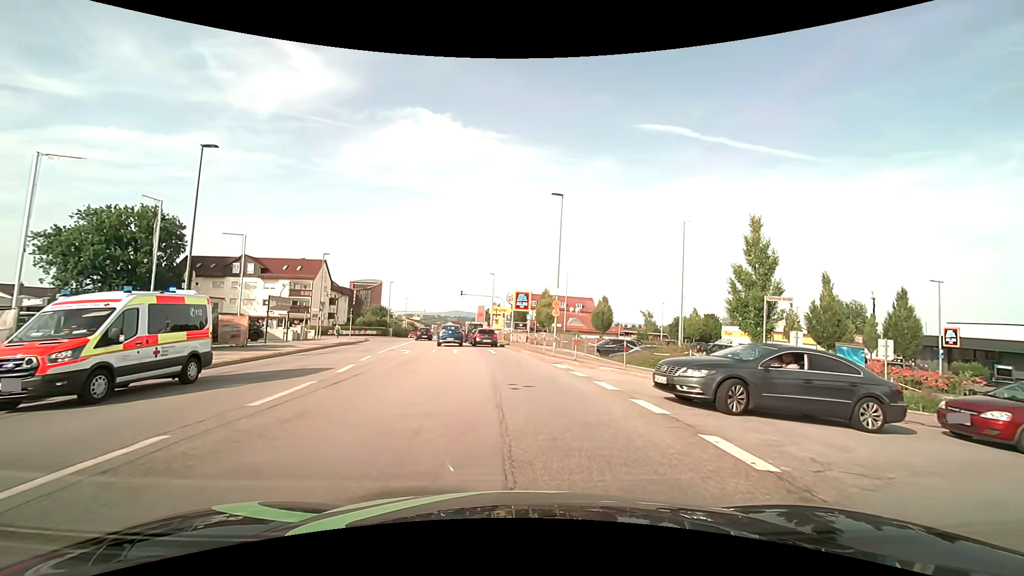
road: tertiary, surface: asphalt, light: Day
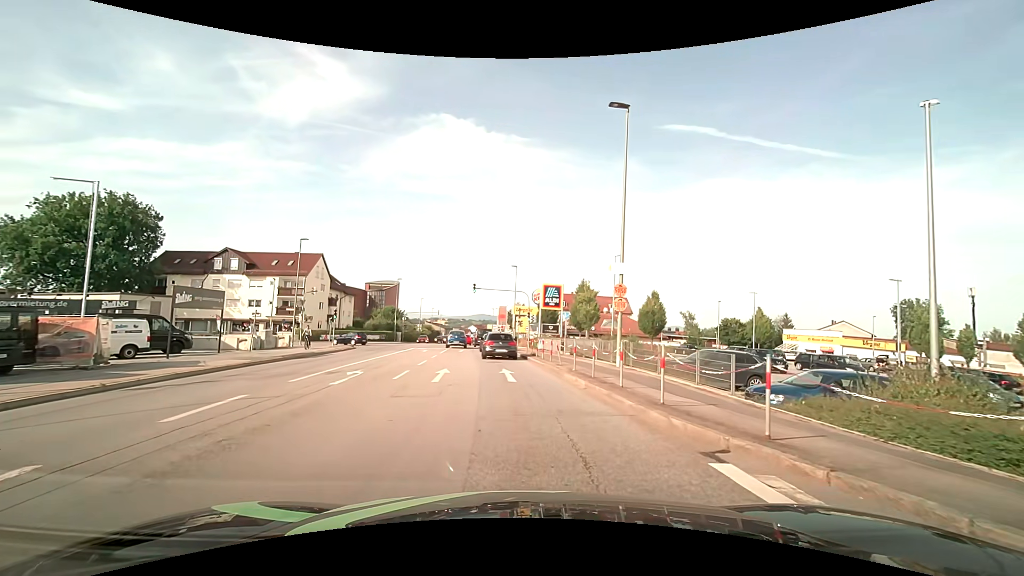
(-0.3, +13.3) m; -3°
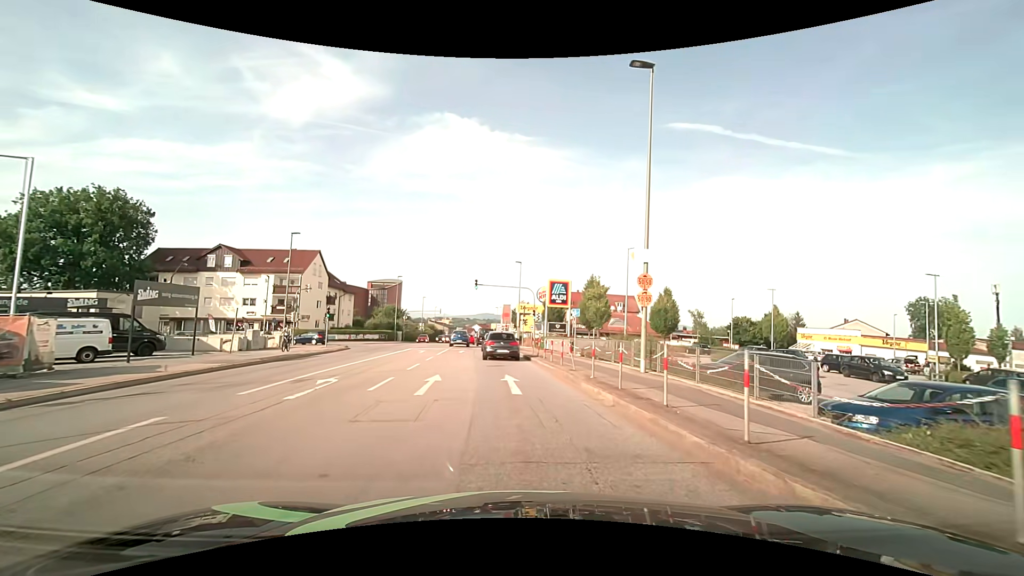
(0.0, +3.0) m; 0°
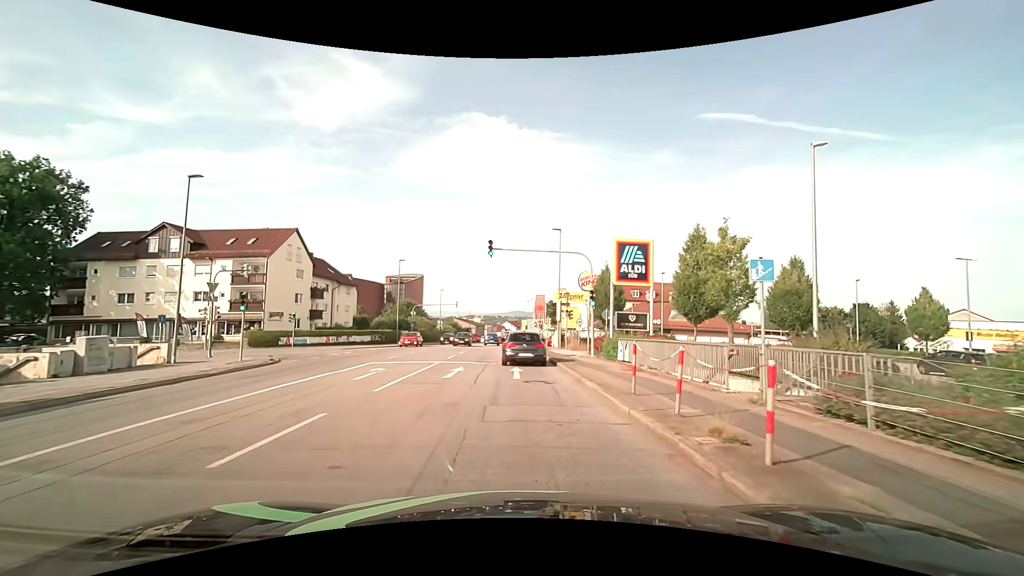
(-0.8, +18.7) m; -4°
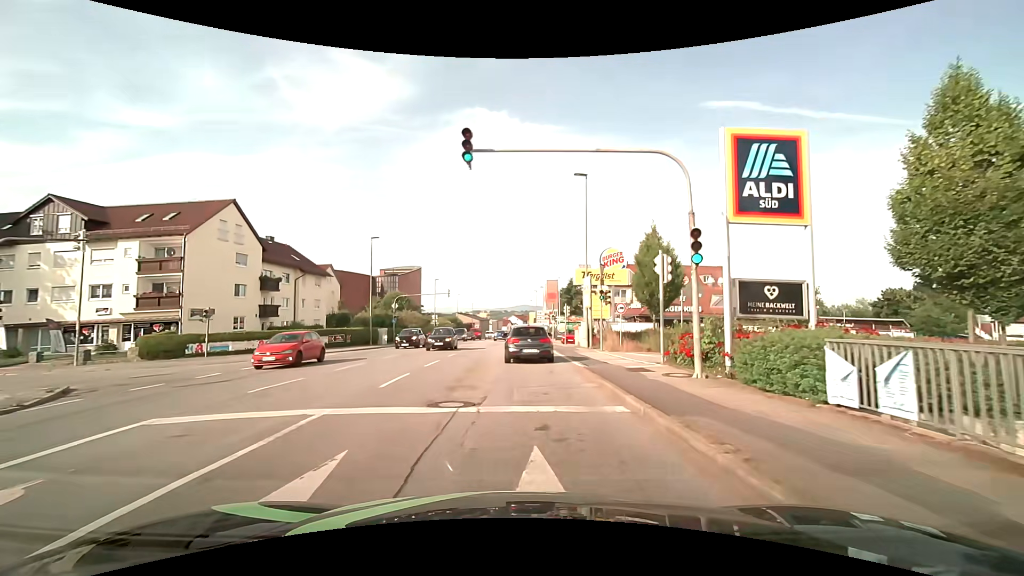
(0.0, +13.8) m; -1°
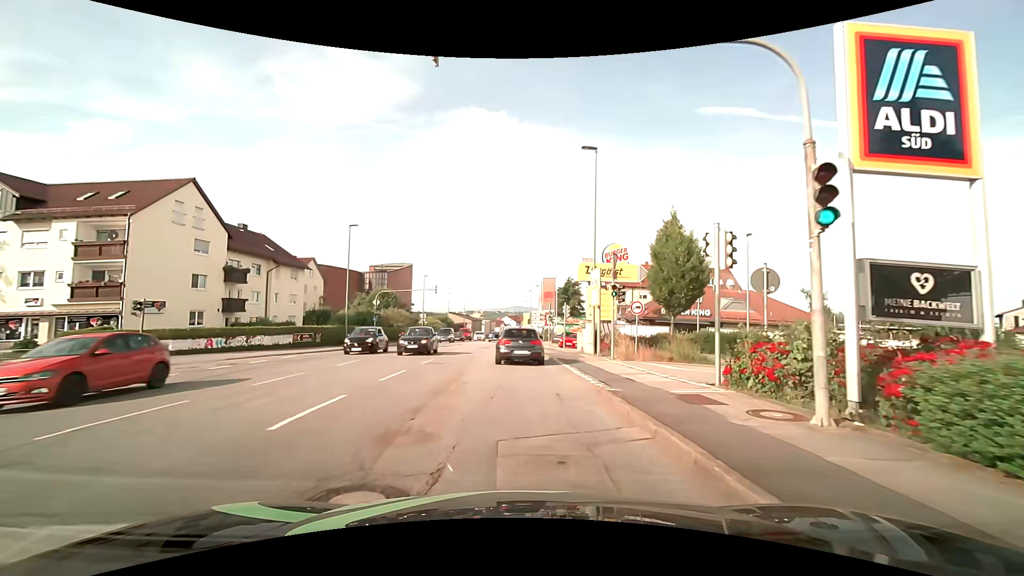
(0.0, +4.8) m; +1°
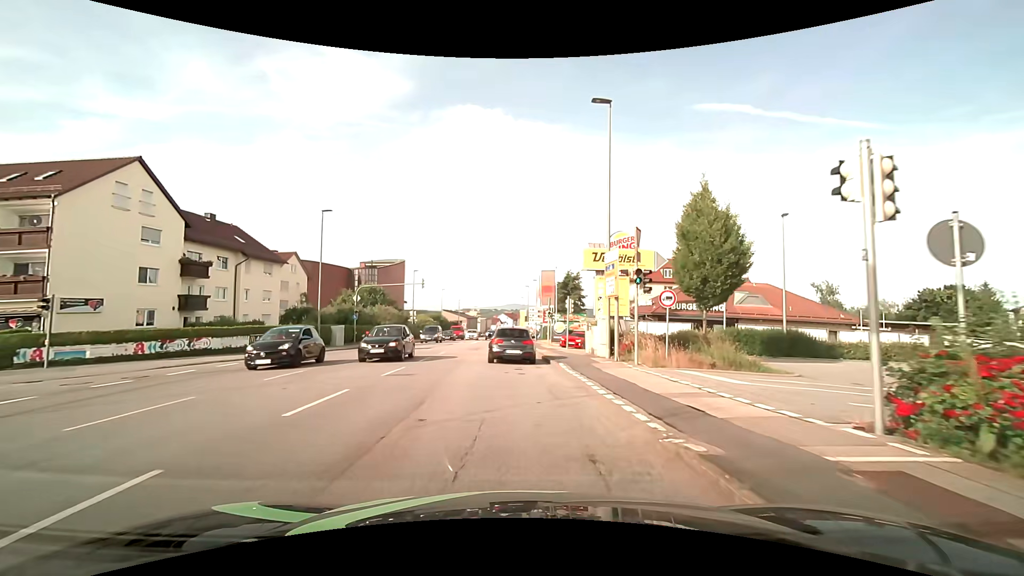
(0.0, +5.0) m; +1°
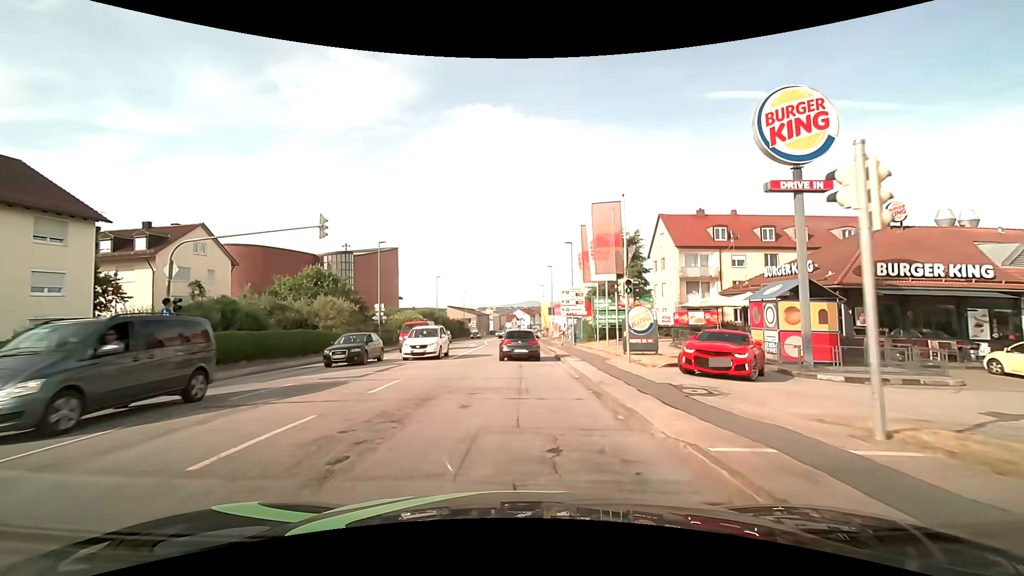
(-0.9, +26.6) m; -2°
(0, +10) (0, +20) (0, +30) (0, +40) (0, +50) (0, +60) (-1, +70) (-1, +80) (0, +90) (0, +100) m
